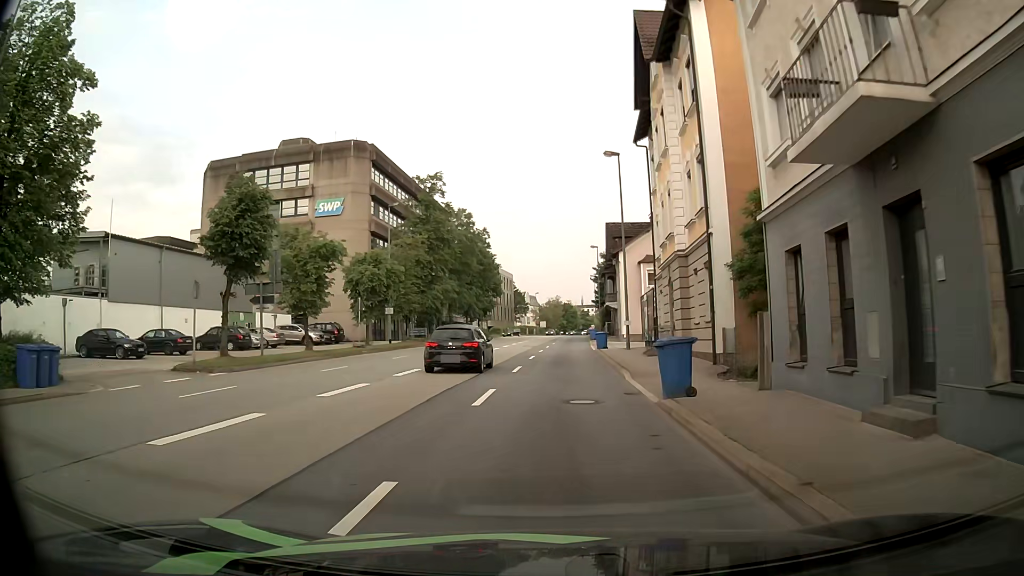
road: primary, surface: asphalt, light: Day
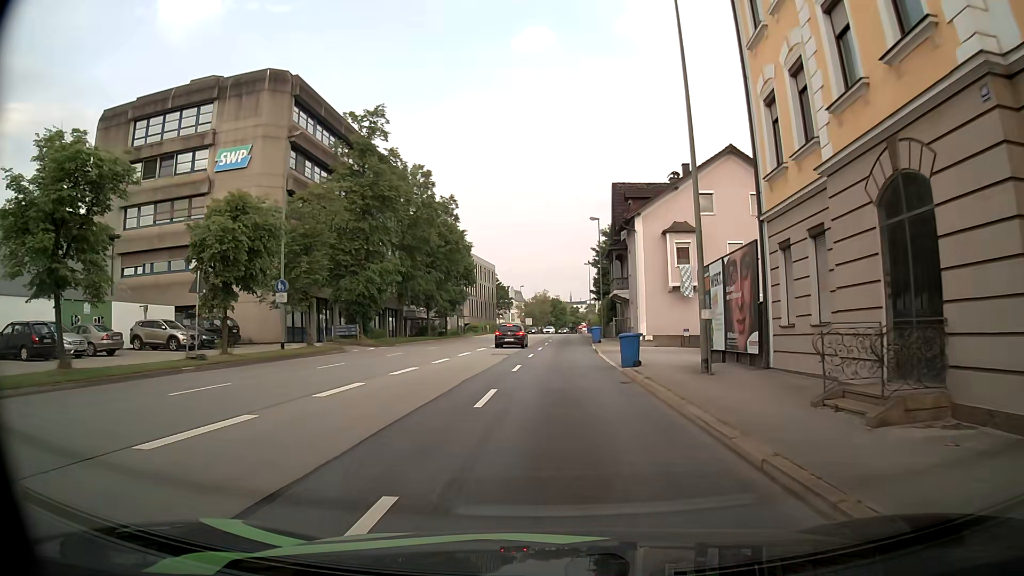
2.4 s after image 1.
(0.0, +18.4) m; 0°
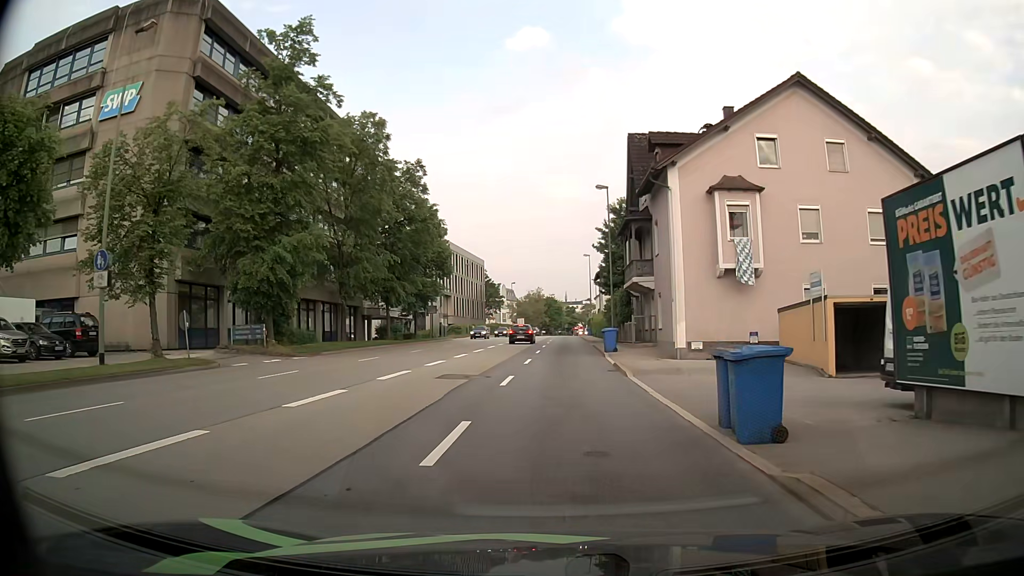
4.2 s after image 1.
(+0.2, +13.6) m; 0°
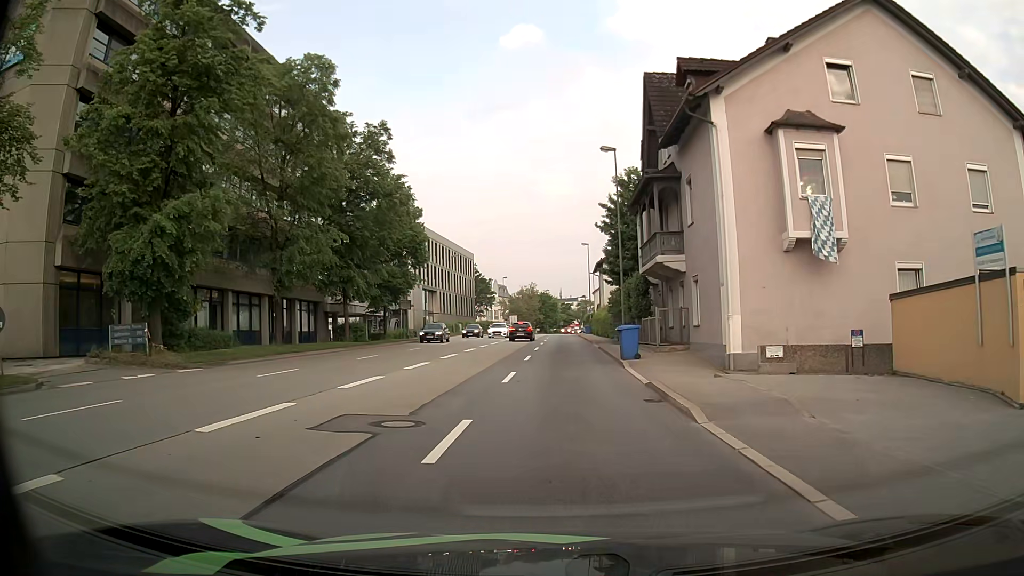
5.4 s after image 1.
(+0.2, +9.0) m; +2°
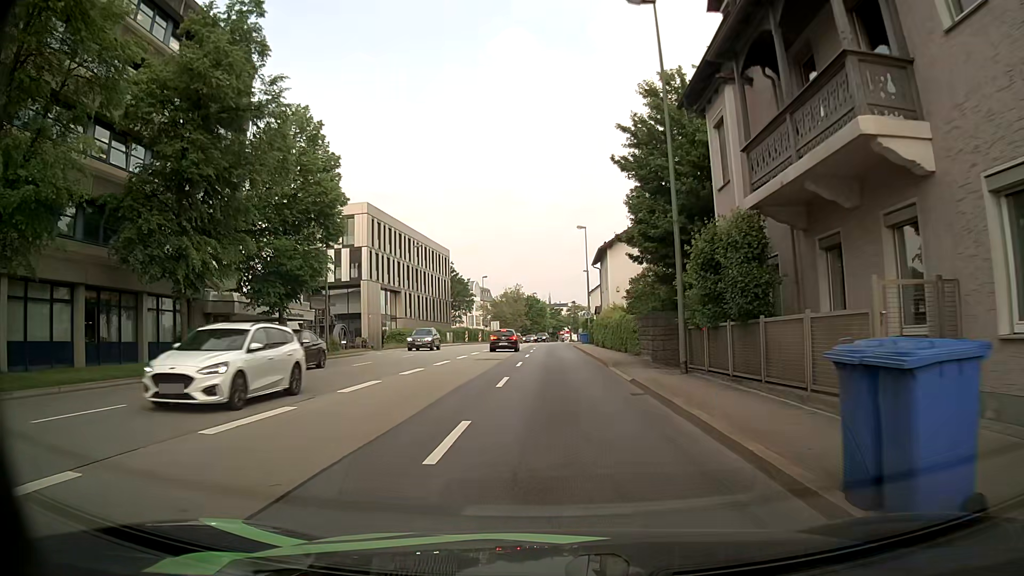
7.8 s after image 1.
(+0.2, +17.7) m; +1°
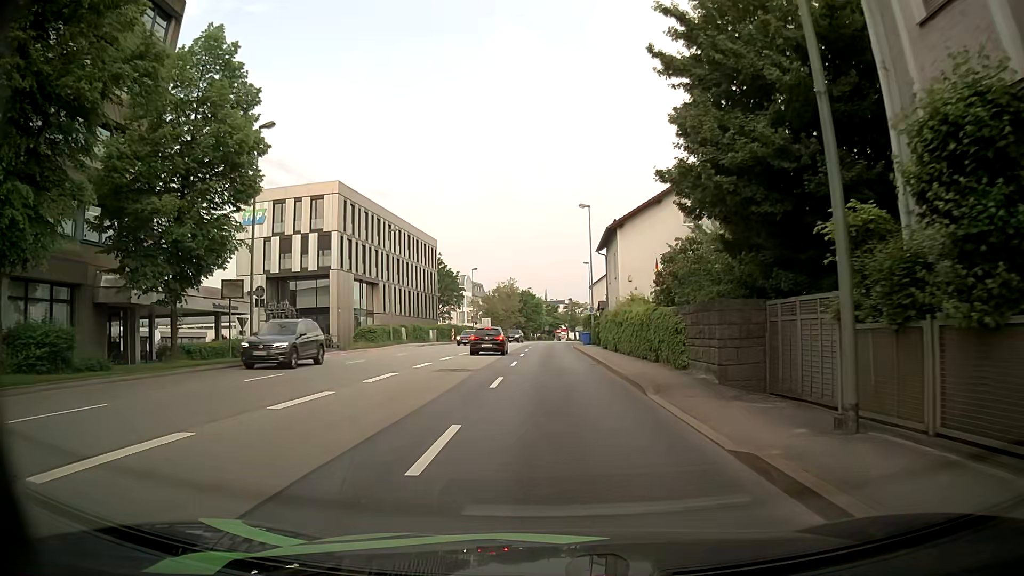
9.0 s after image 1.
(0.0, +9.6) m; 0°
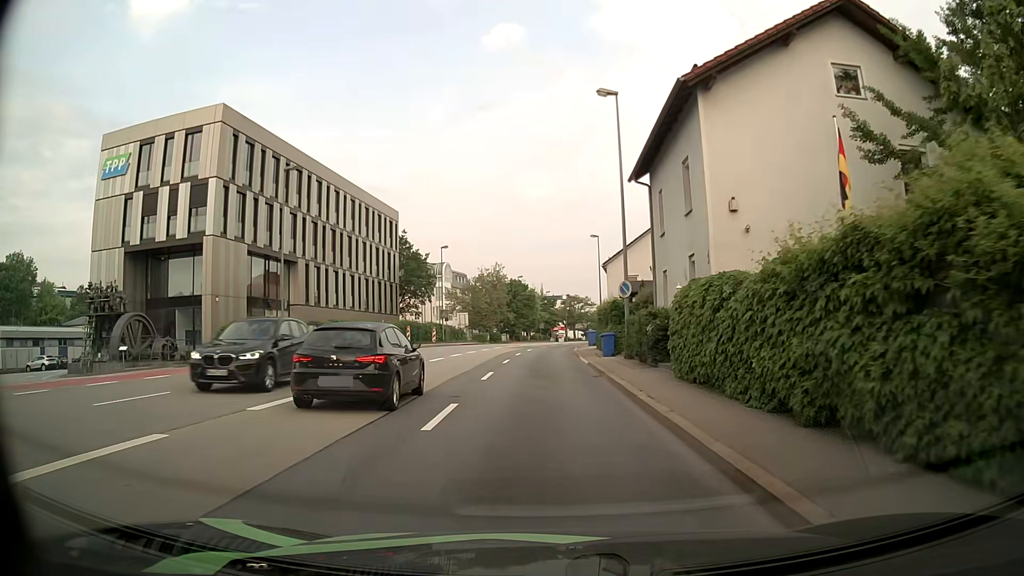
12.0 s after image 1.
(+0.1, +24.3) m; -1°
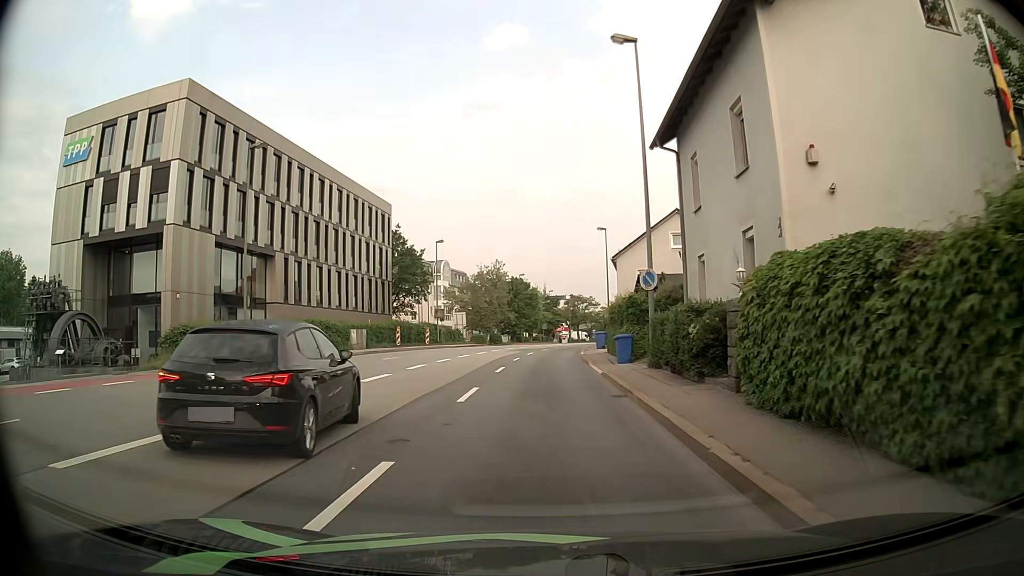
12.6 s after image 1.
(0.0, +5.2) m; +1°
(0, +10) (0, +20) (0, +30) (0, +40) (+1, +50) (+2, +60) (+3, +70) (+5, +80) (+7, +89) (+9, +99) m
